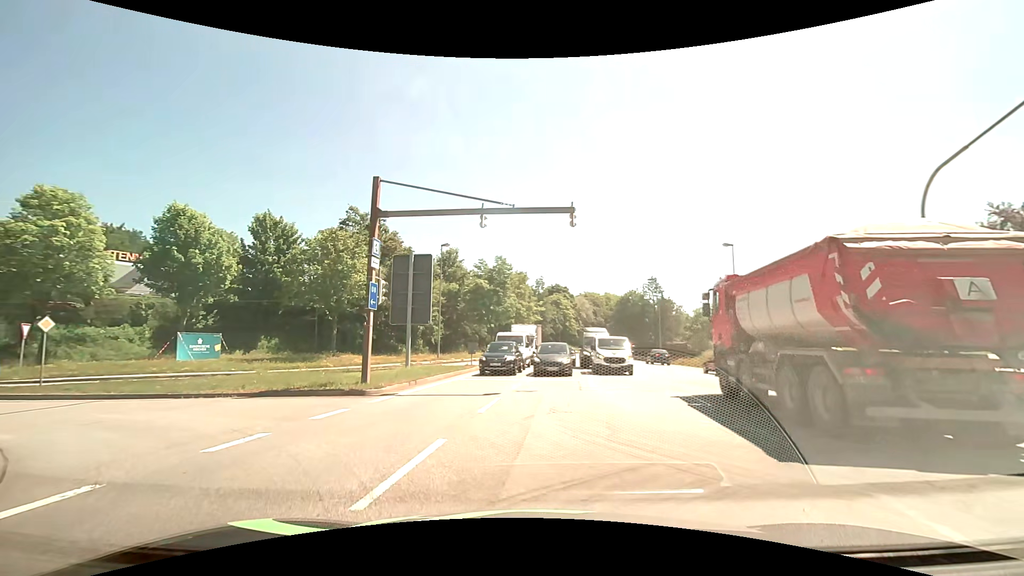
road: primary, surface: asphalt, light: Day
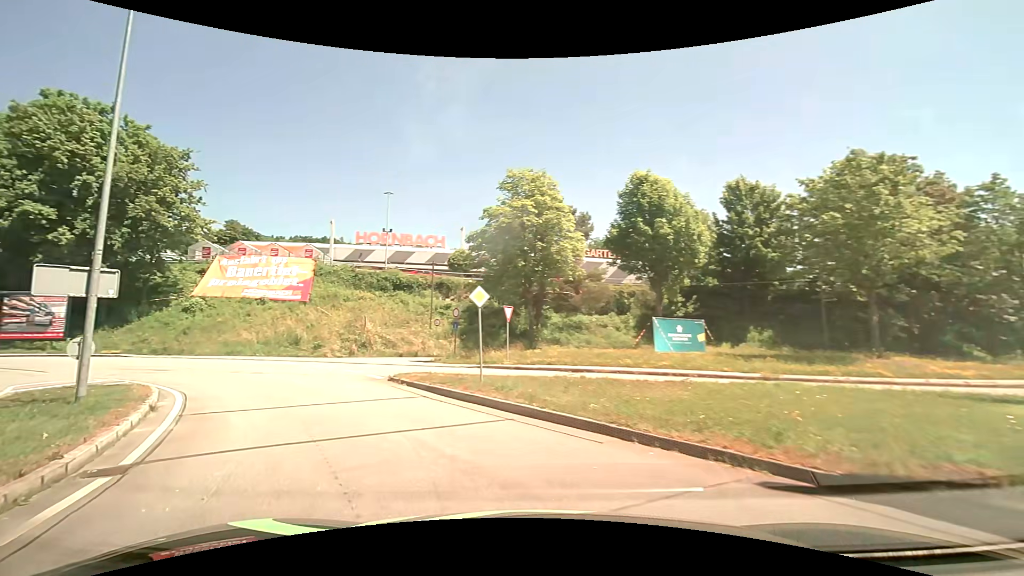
(-4.9, +10.7) m; -51°
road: residential
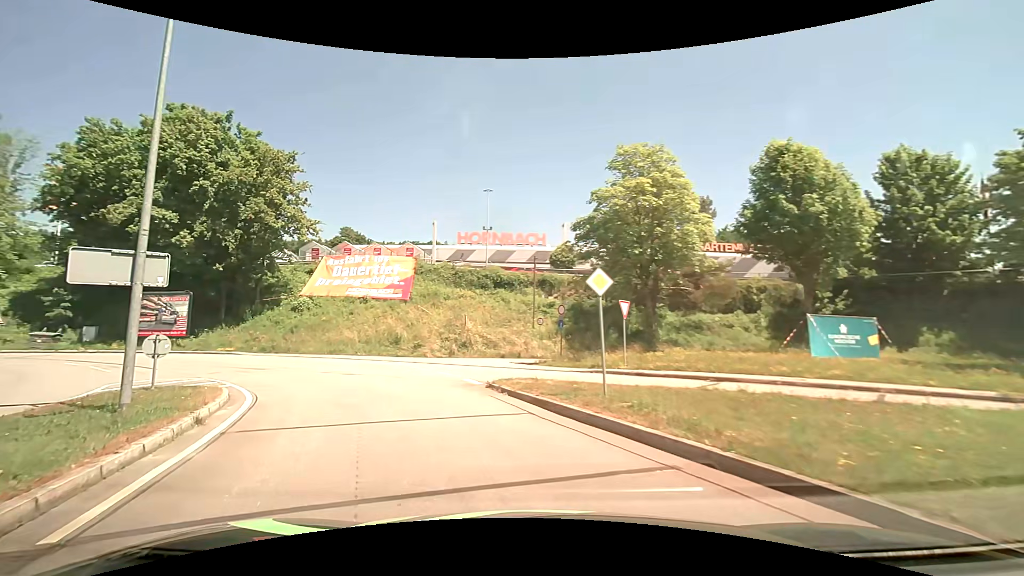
(-0.4, +3.2) m; -12°
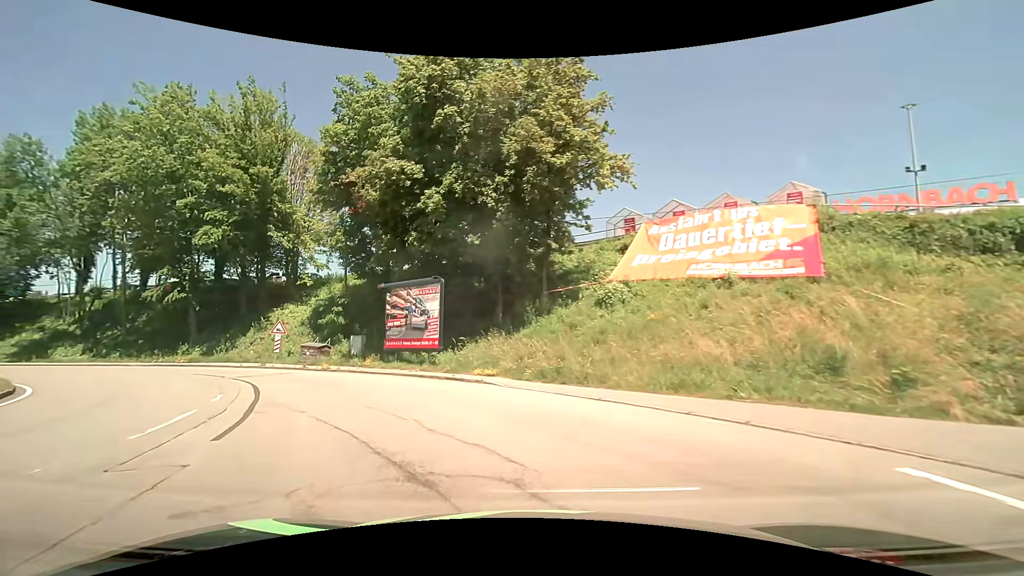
(-6.2, +16.9) m; -37°
